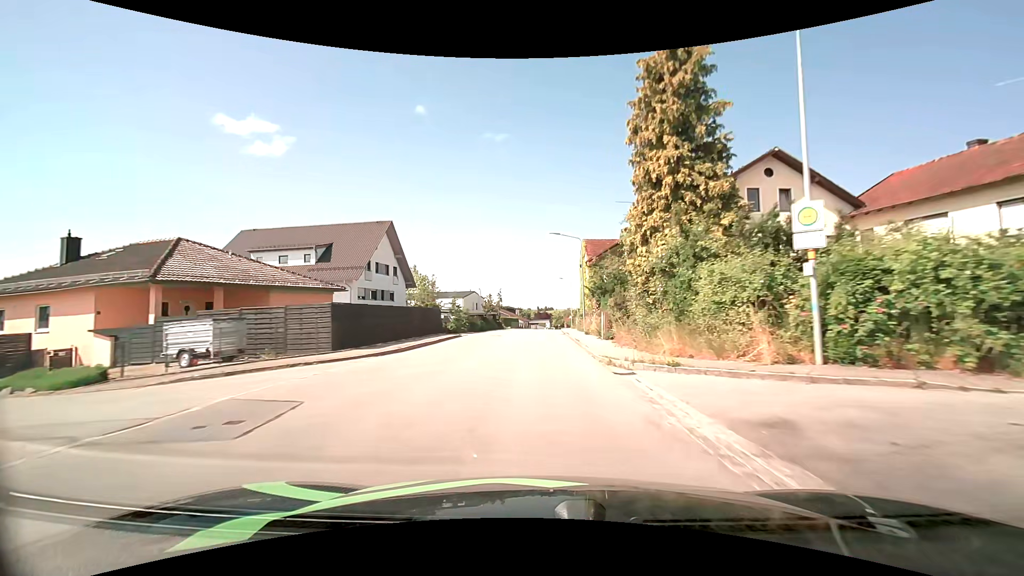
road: tertiary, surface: asphalt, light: Day
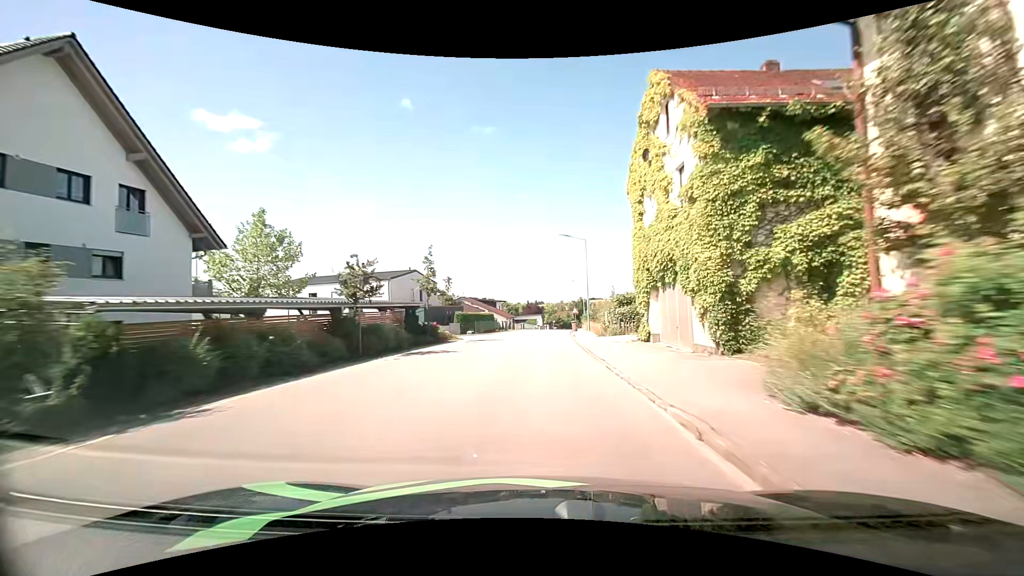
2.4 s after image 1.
(+0.3, +37.8) m; +1°
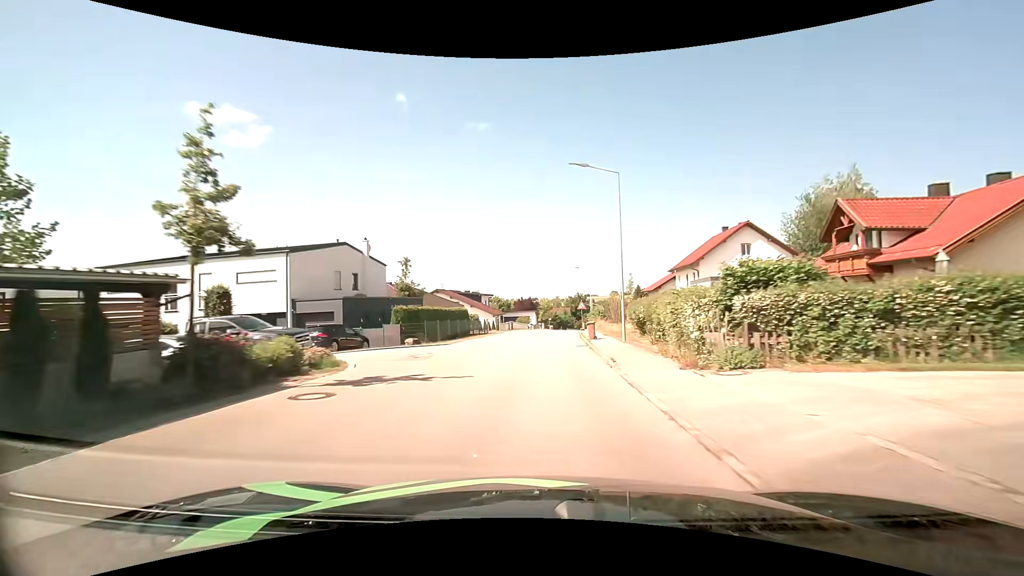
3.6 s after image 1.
(+0.1, +18.5) m; +1°
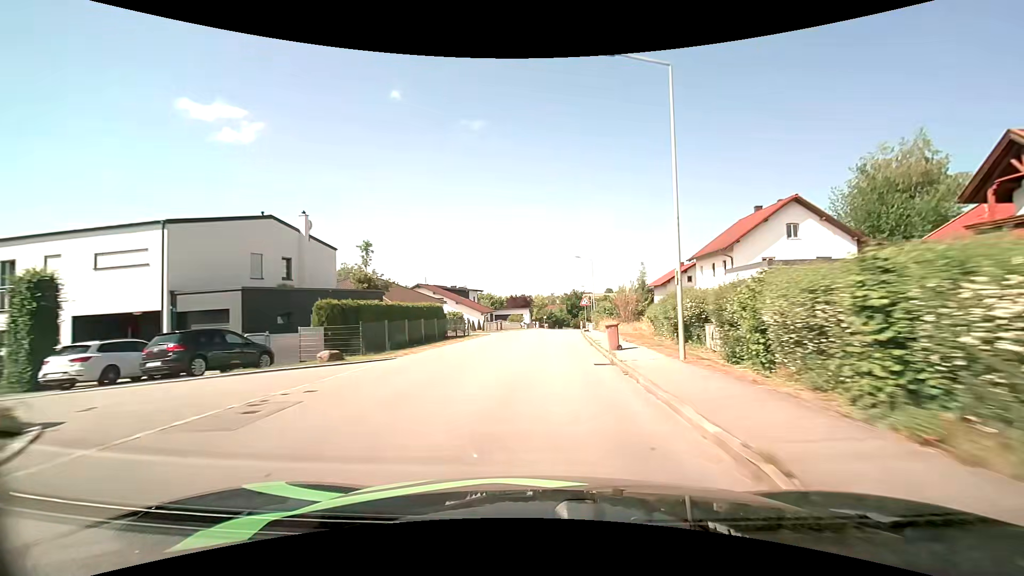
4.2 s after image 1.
(0.0, +9.3) m; 0°
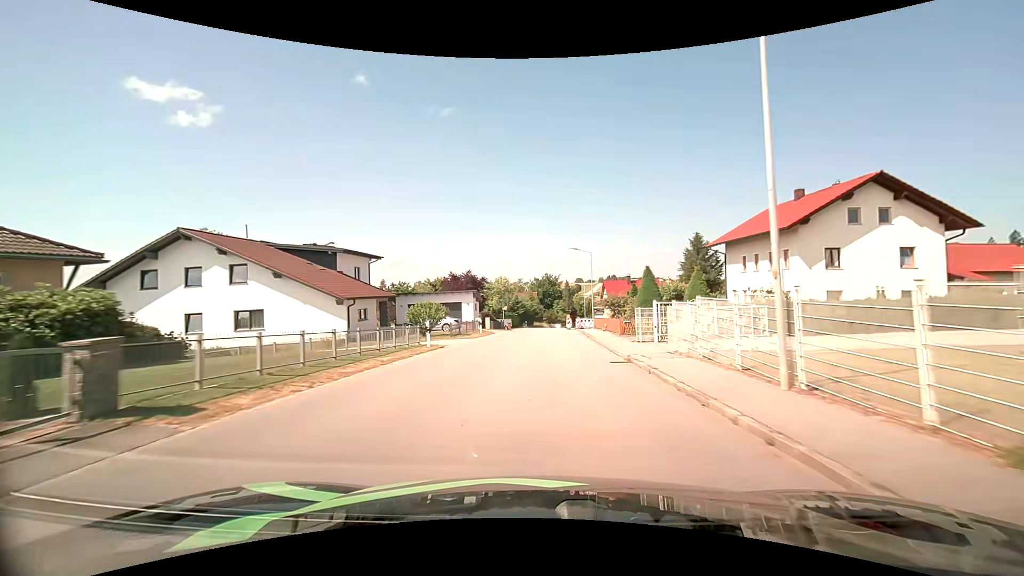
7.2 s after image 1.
(+1.5, +44.3) m; +4°
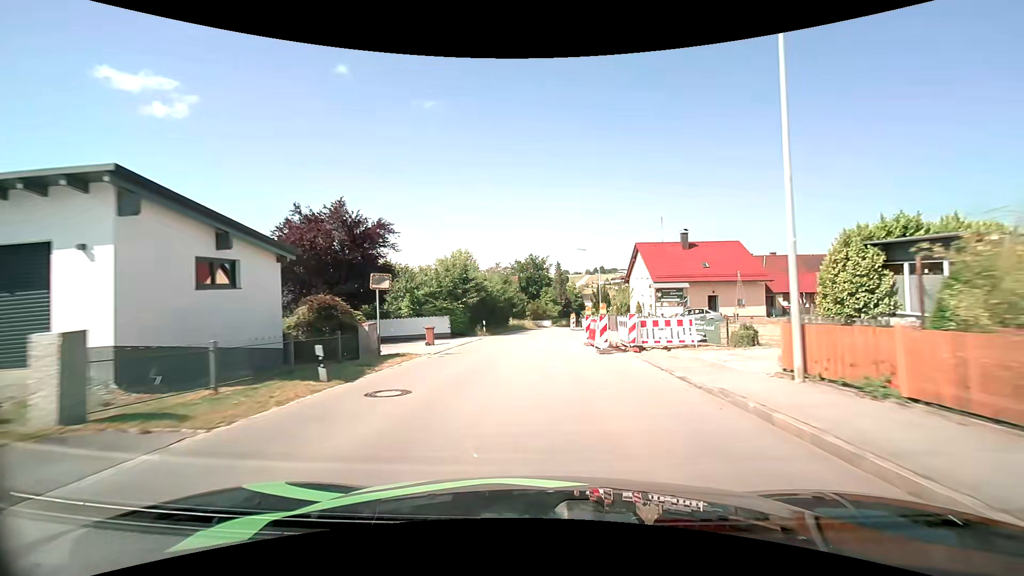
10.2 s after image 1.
(+0.9, +40.1) m; +2°
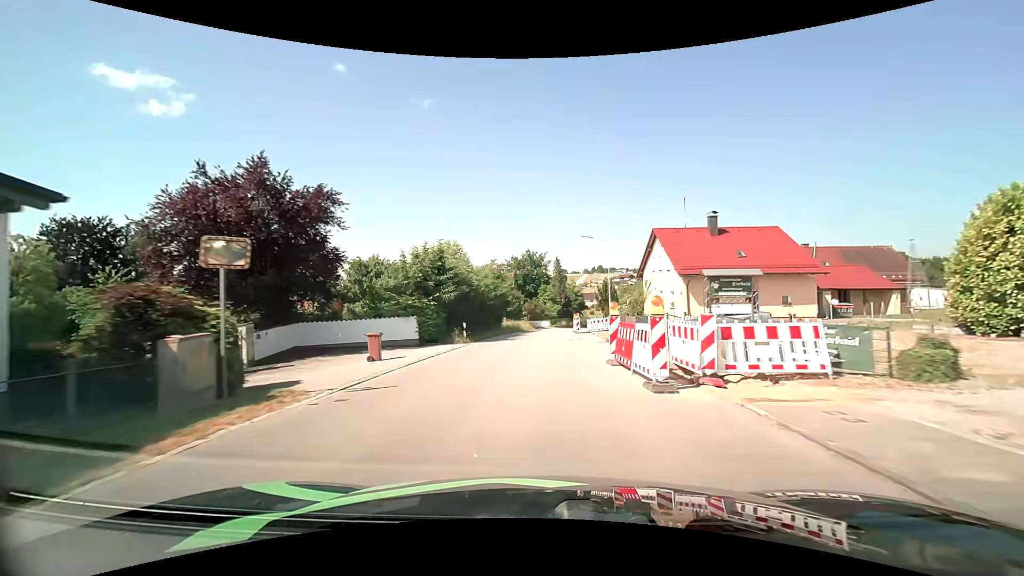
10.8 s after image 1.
(0.0, +7.9) m; 0°
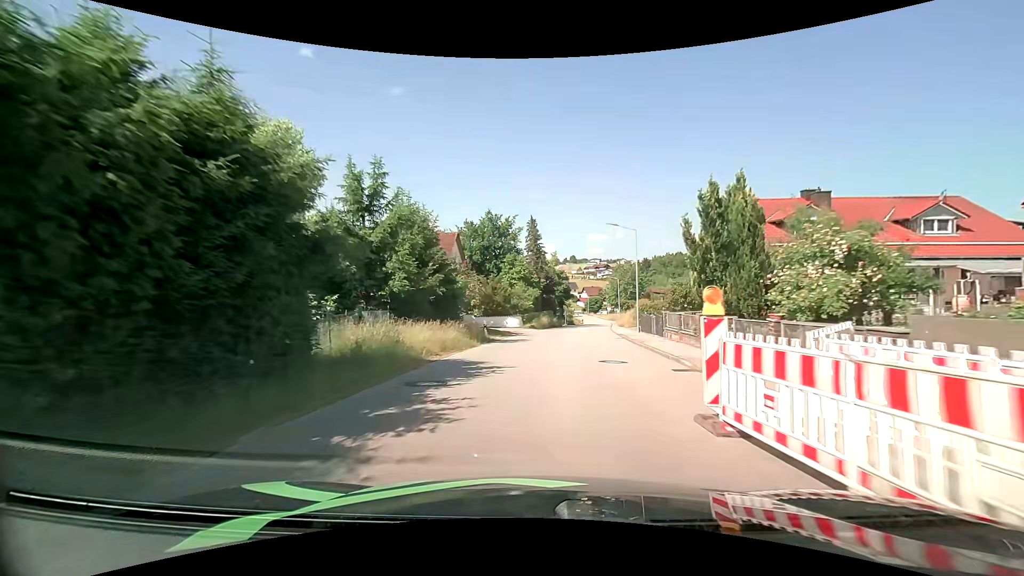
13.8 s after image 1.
(+0.7, +40.3) m; +3°
(0, +10) (+1, +20) (+2, +30) (+3, +40) (+5, +50) (+6, +60) (+8, +69) (+10, +79) (+11, +89) (+13, +99) m
